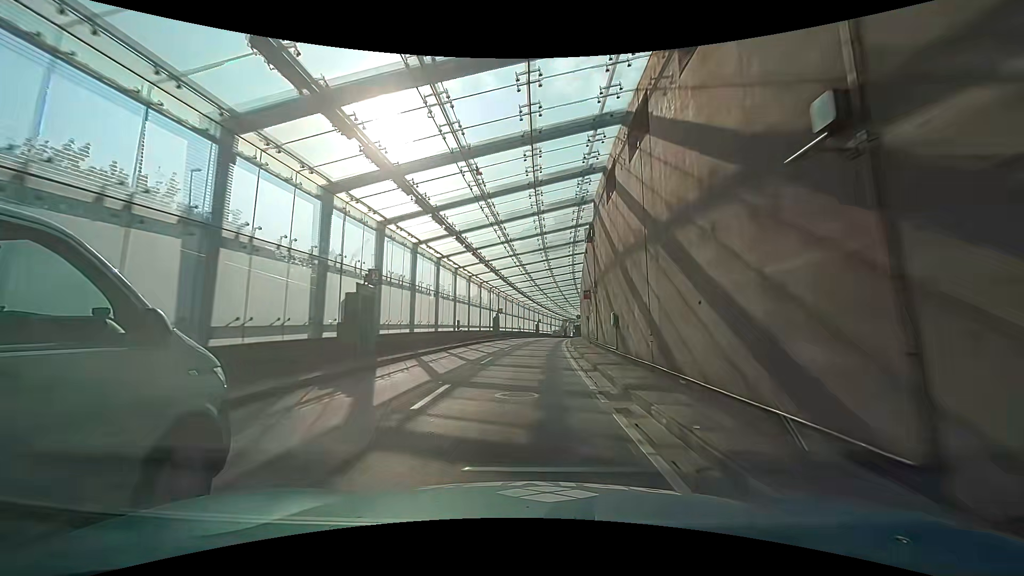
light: Day
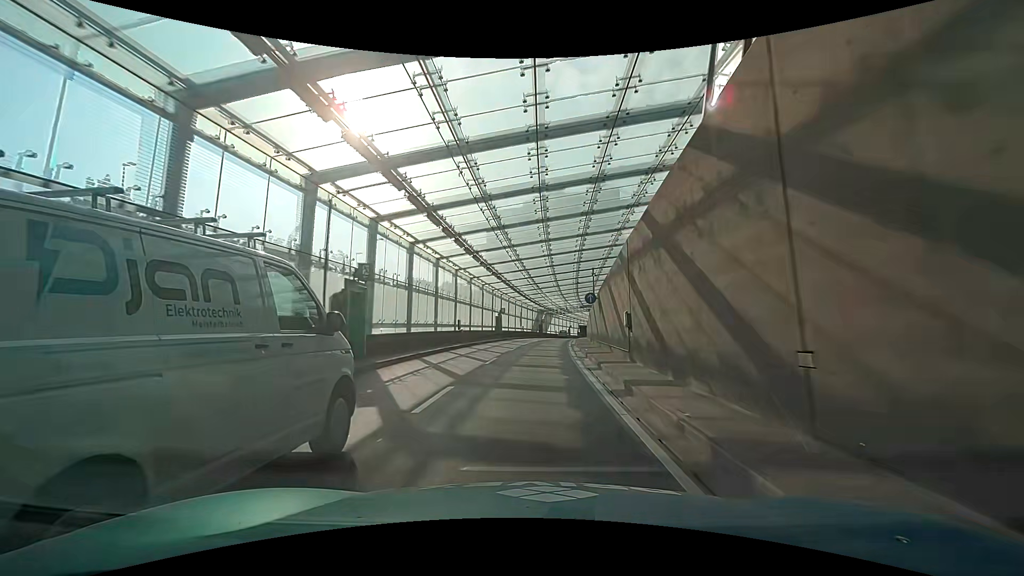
(+2.3, +36.1) m; +6°
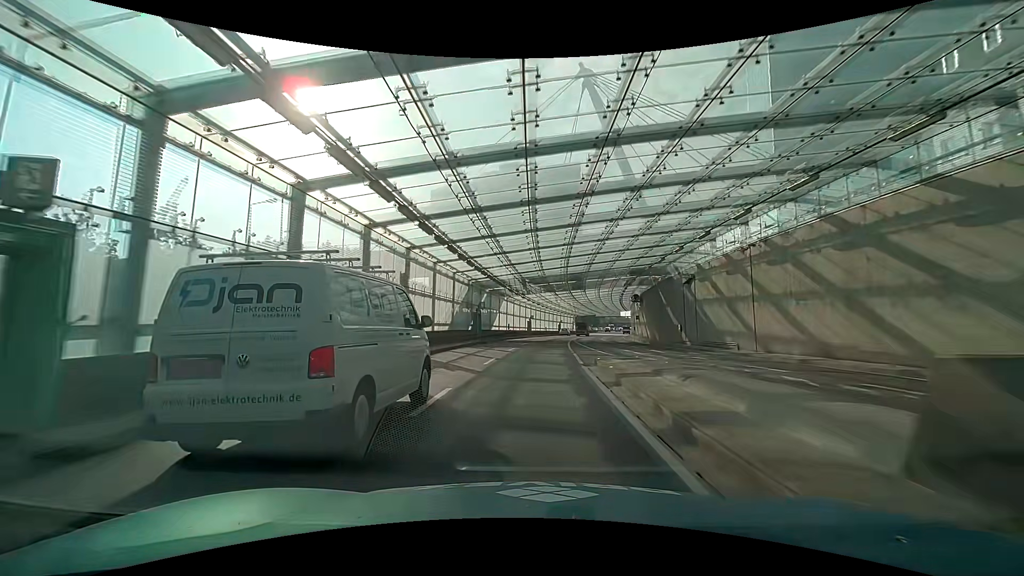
(+1.4, +45.3) m; +5°
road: trunk_link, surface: asphalt
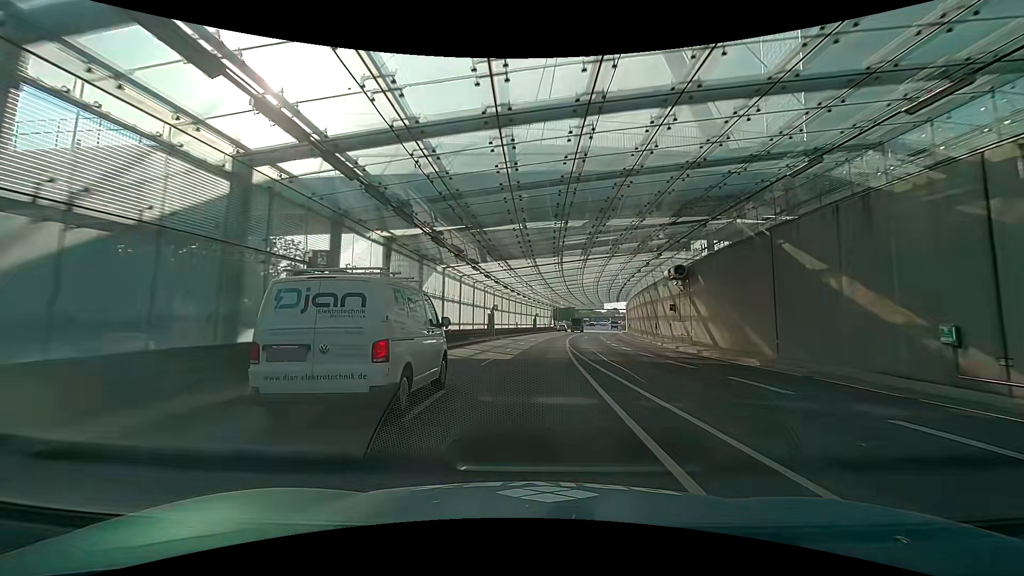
(-0.3, +27.1) m; +2°
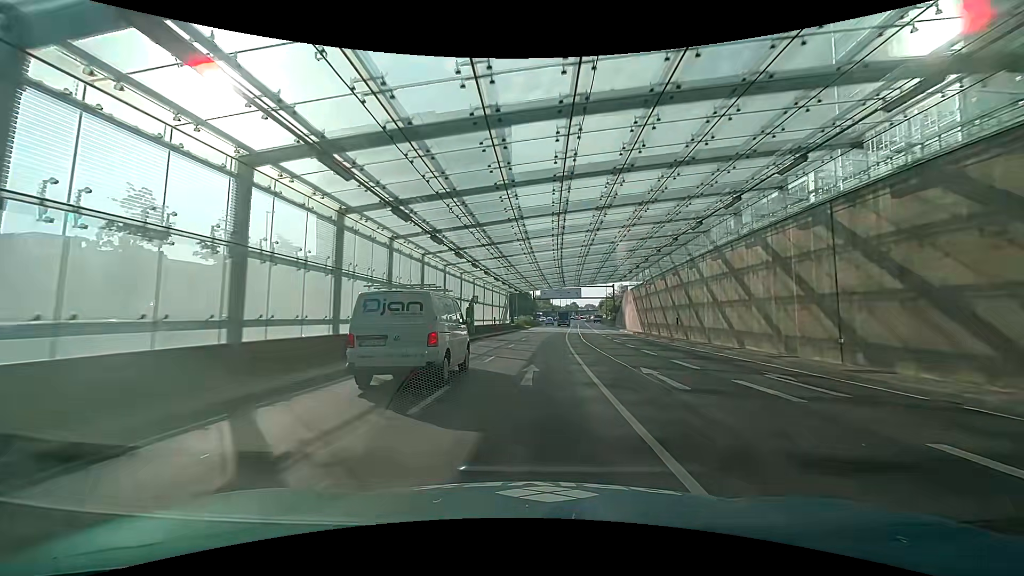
(+1.5, +44.5) m; +4°
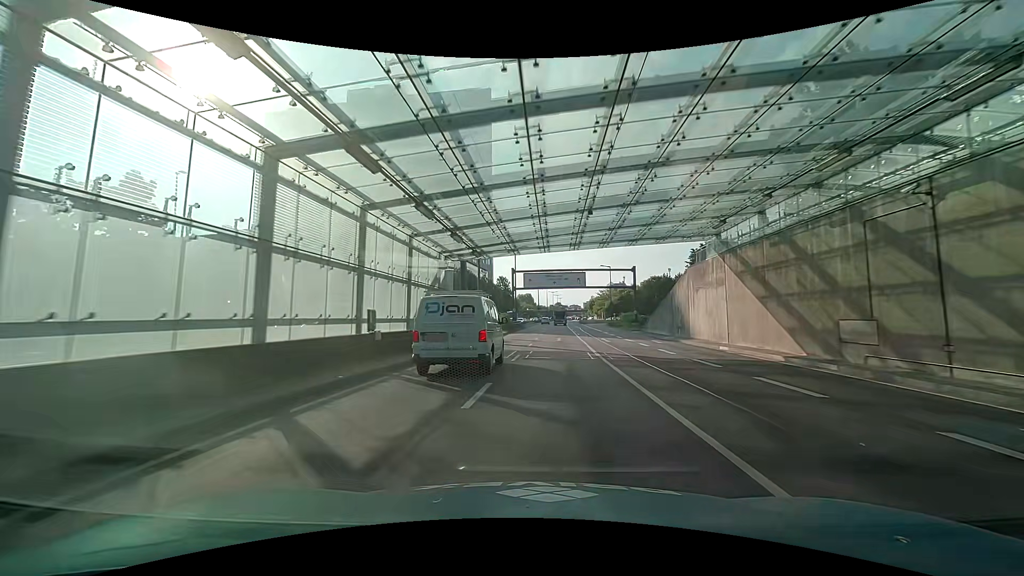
(+2.5, +35.4) m; +5°
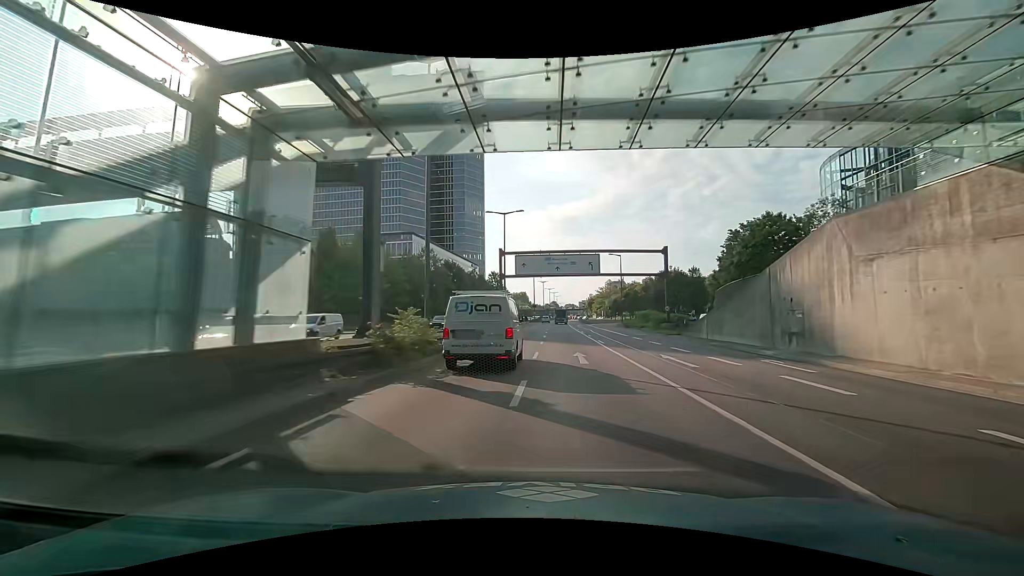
(-0.1, +17.9) m; +1°
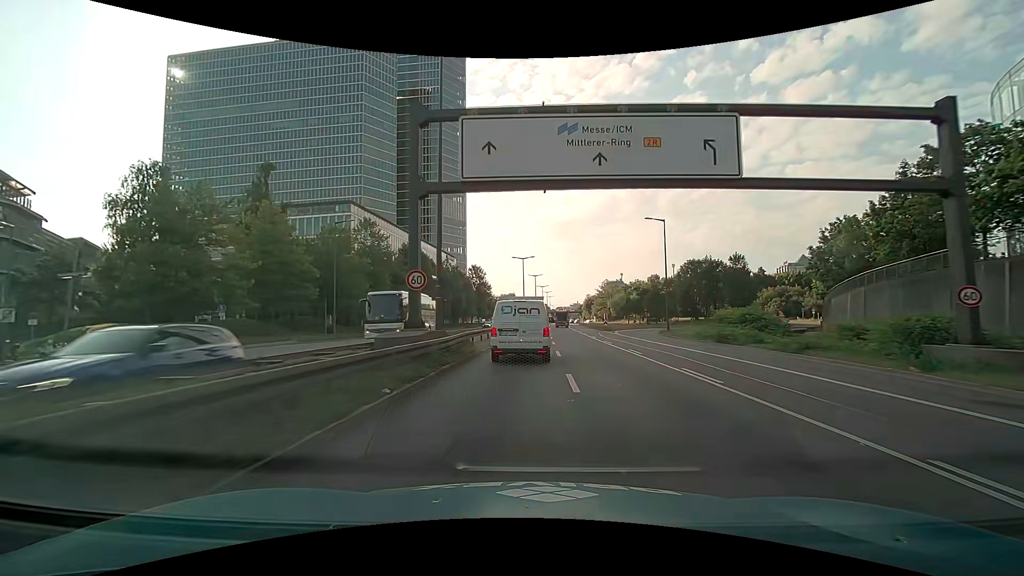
(-0.2, +34.4) m; -1°
(0, +10) (0, +20) (0, +30) (+1, +40) (+1, +50) (+1, +60) (+1, +70) (+2, +80) (+2, +90) (+3, +100) m
